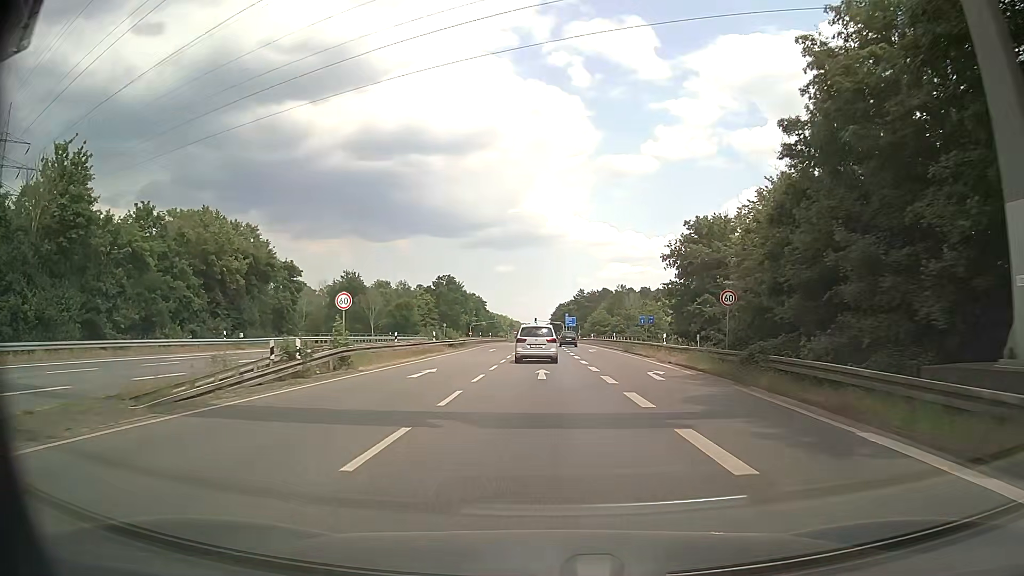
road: secondary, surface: asphalt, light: Day
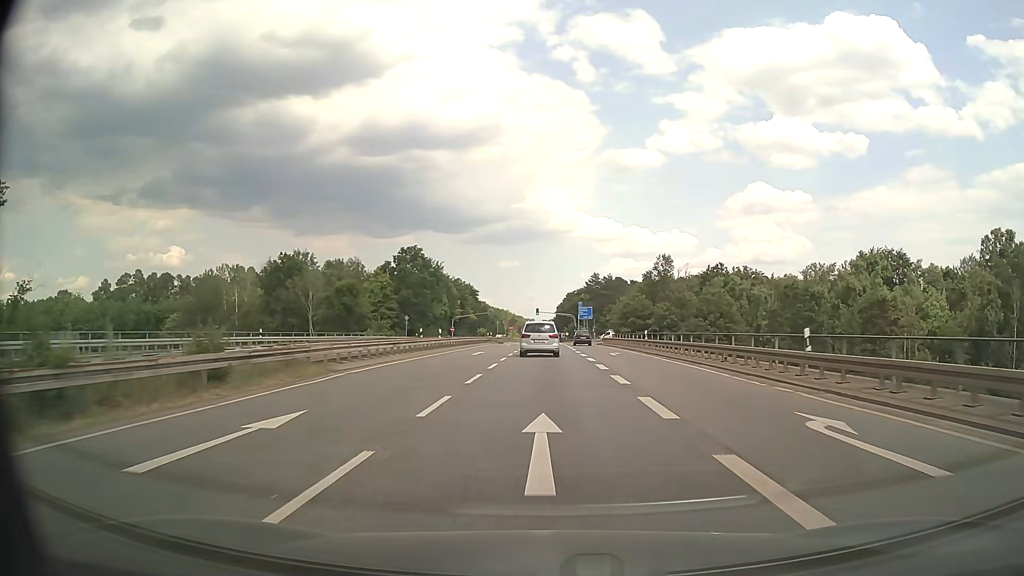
(+0.1, +44.5) m; 0°
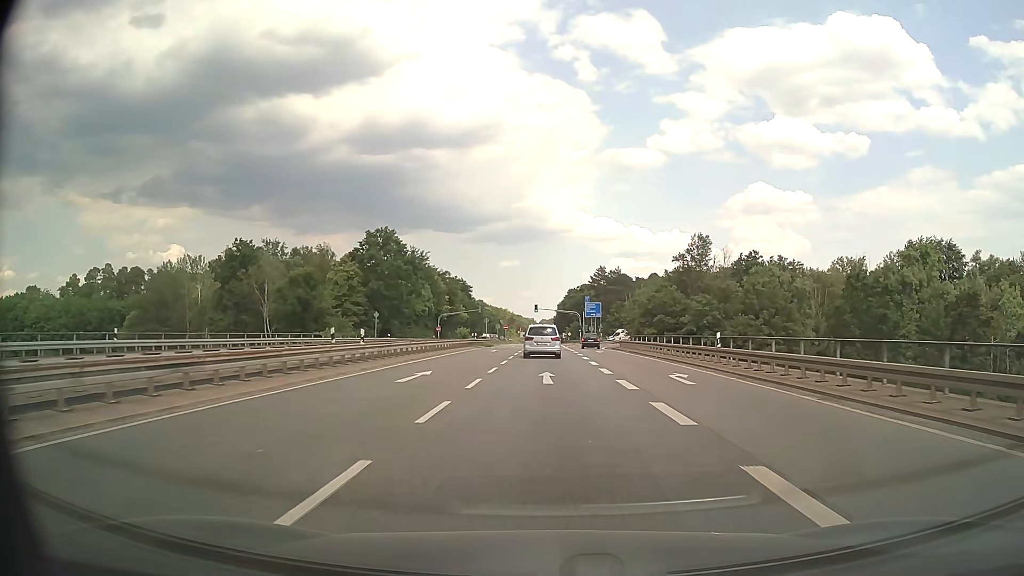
(-0.1, +18.5) m; 0°
(0, +10) (0, +20) (0, +30) (0, +40) (0, +50) (0, +60) (0, +70) (0, +80) (0, +90) (0, +100) m
